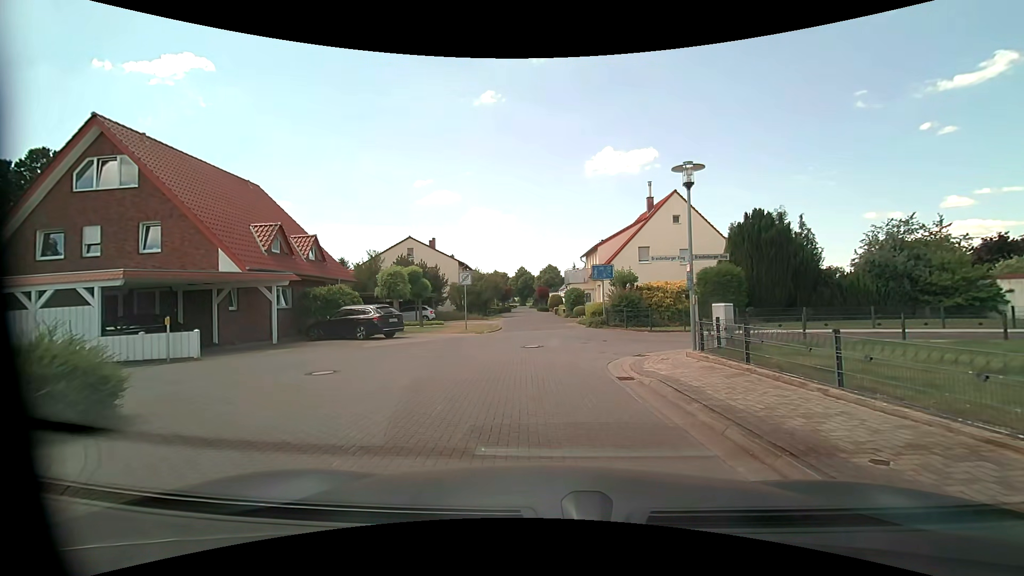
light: Day
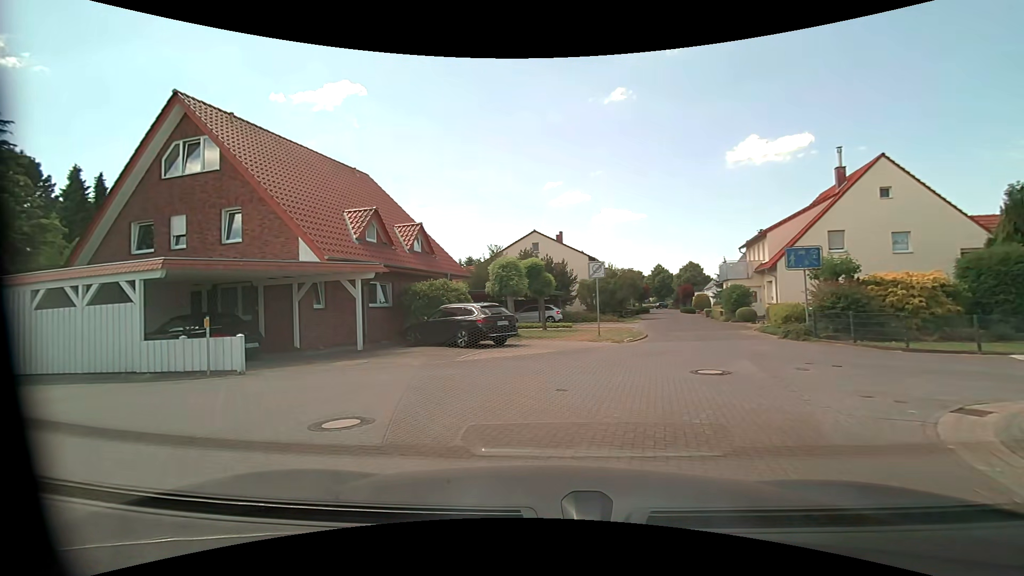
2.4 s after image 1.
(-0.3, +5.6) m; -15°
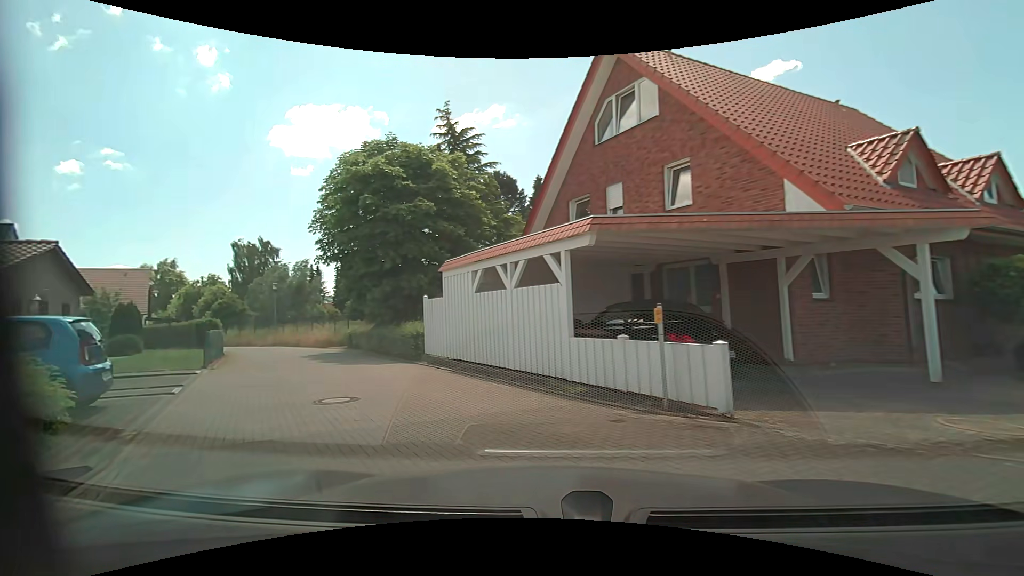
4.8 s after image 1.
(-2.7, +6.3) m; -45°
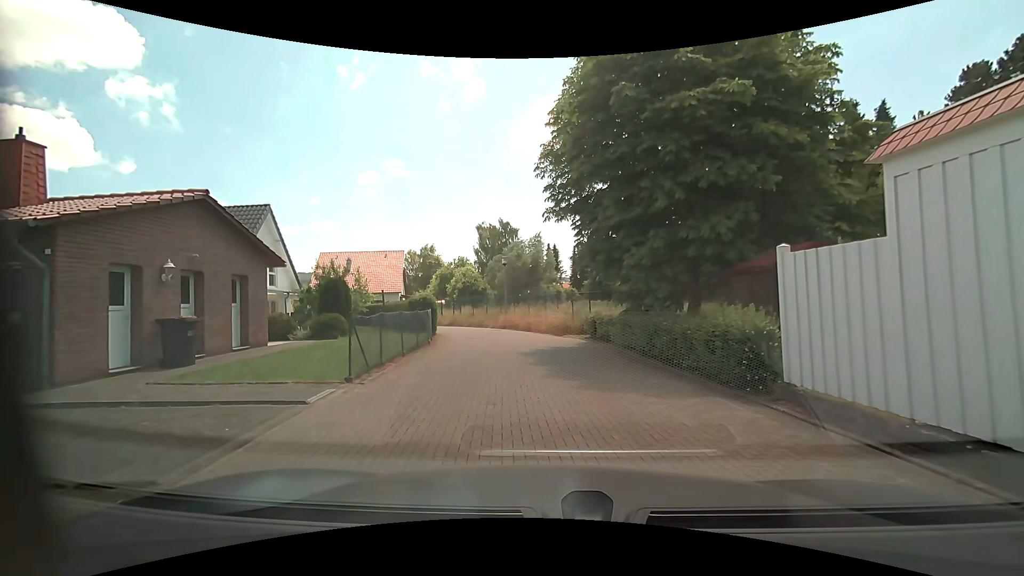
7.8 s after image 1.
(-2.9, +8.5) m; -28°
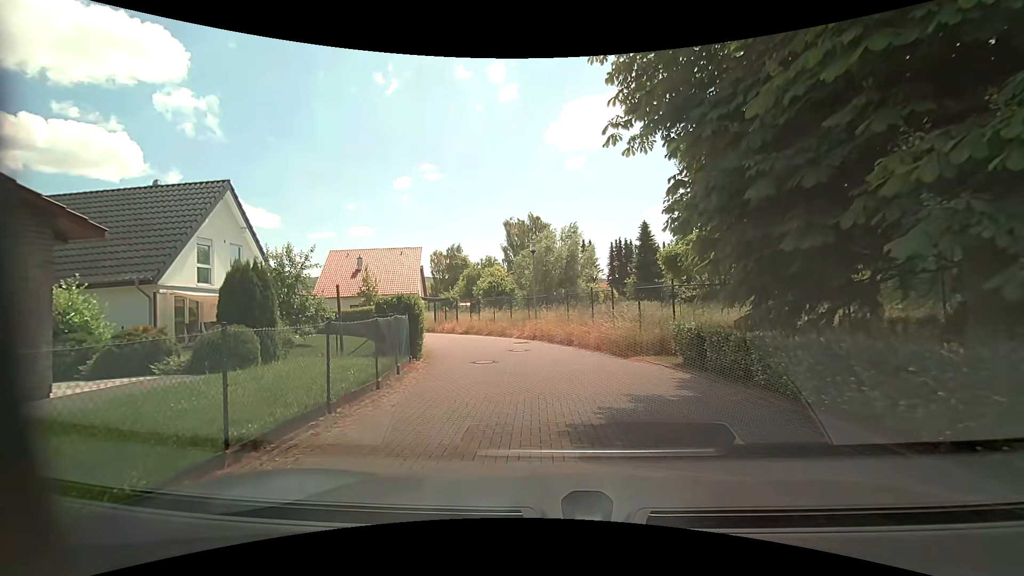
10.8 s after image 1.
(-0.4, +8.5) m; -4°
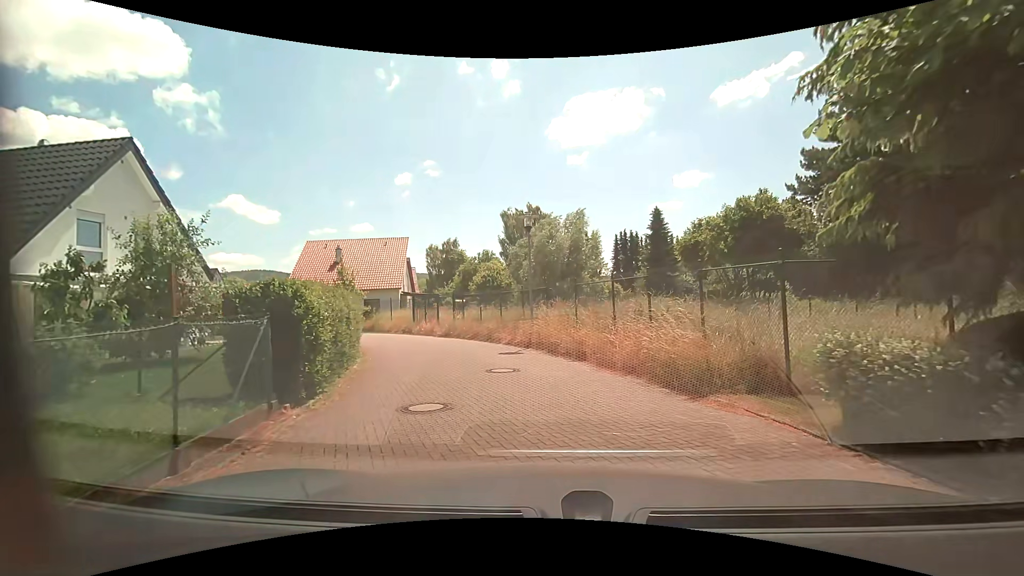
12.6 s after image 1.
(0.0, +6.3) m; -1°
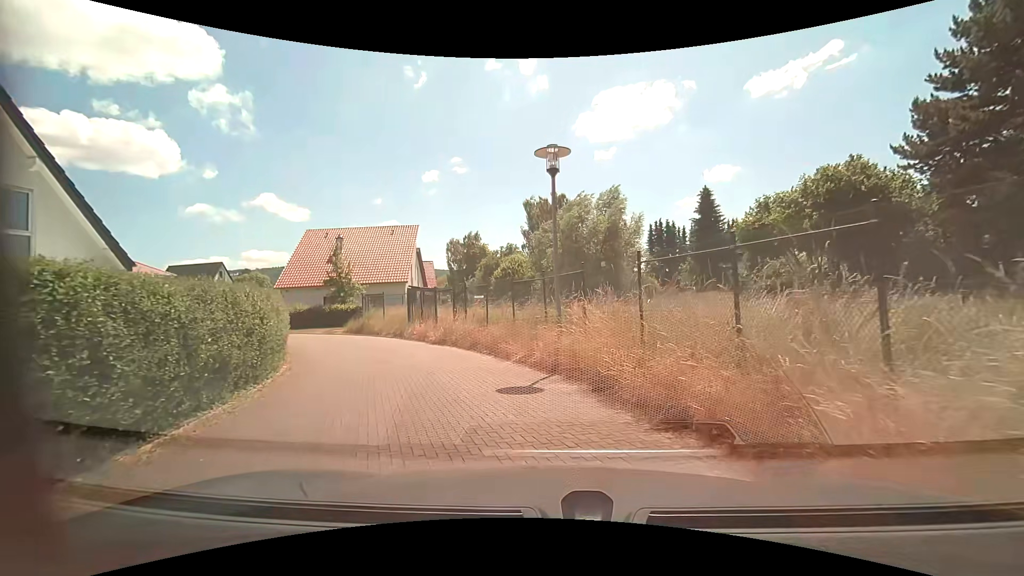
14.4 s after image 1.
(0.0, +7.0) m; -1°
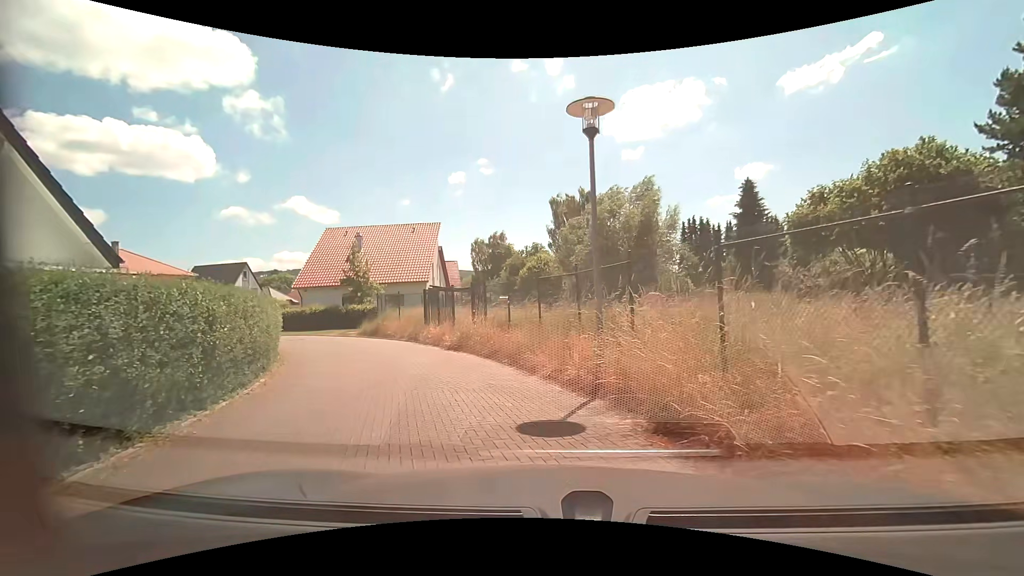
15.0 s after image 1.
(-0.1, +2.4) m; -4°
(-2, +10) (-5, +19) (-12, +27) (-20, +33) (-27, +39) (-29, +49) (-29, +59) (-31, +69) (-33, +79) (-35, +88) m
